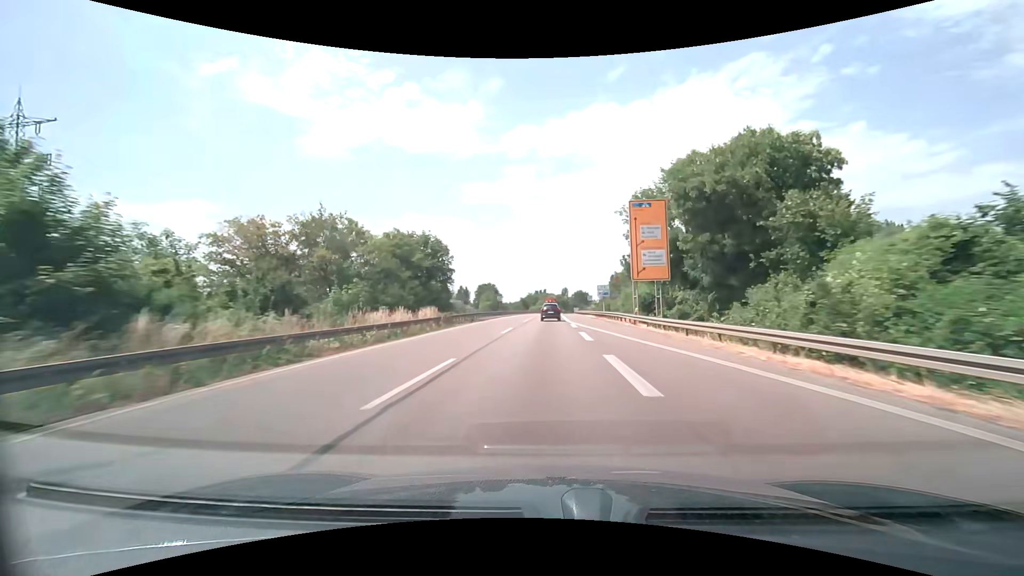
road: trunk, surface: asphalt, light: Day
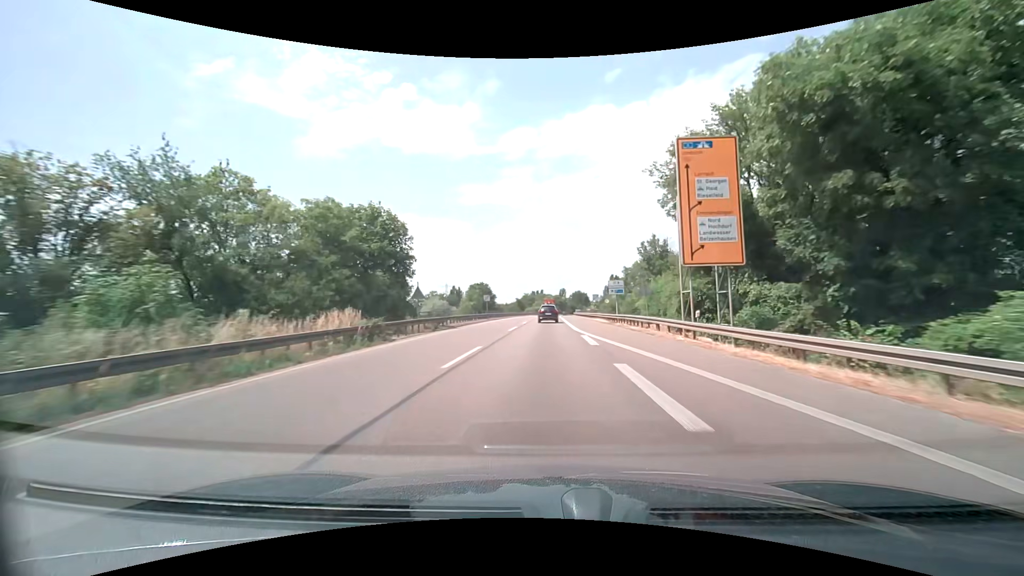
(+0.1, +13.9) m; +1°
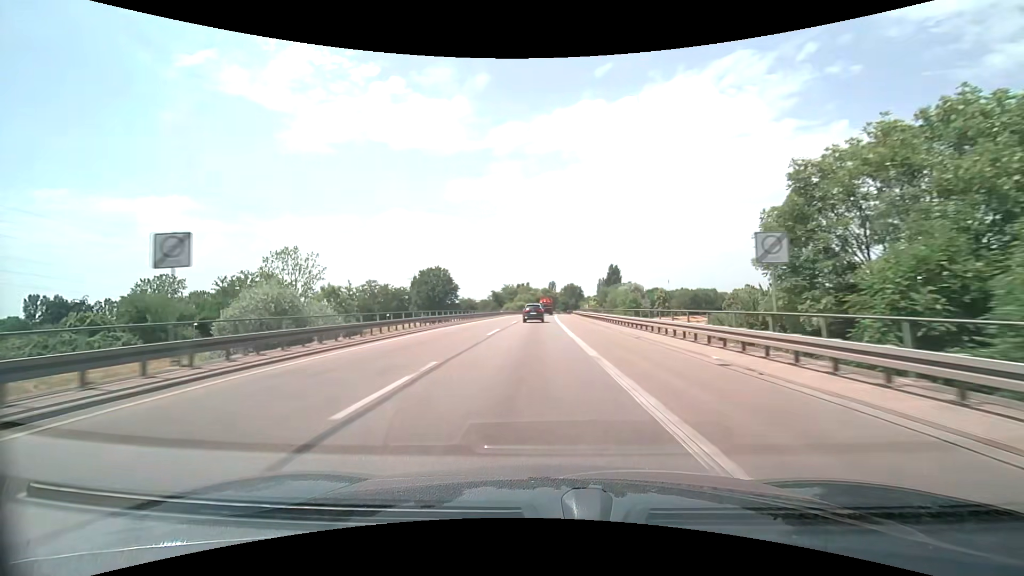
(+0.5, +55.4) m; +1°
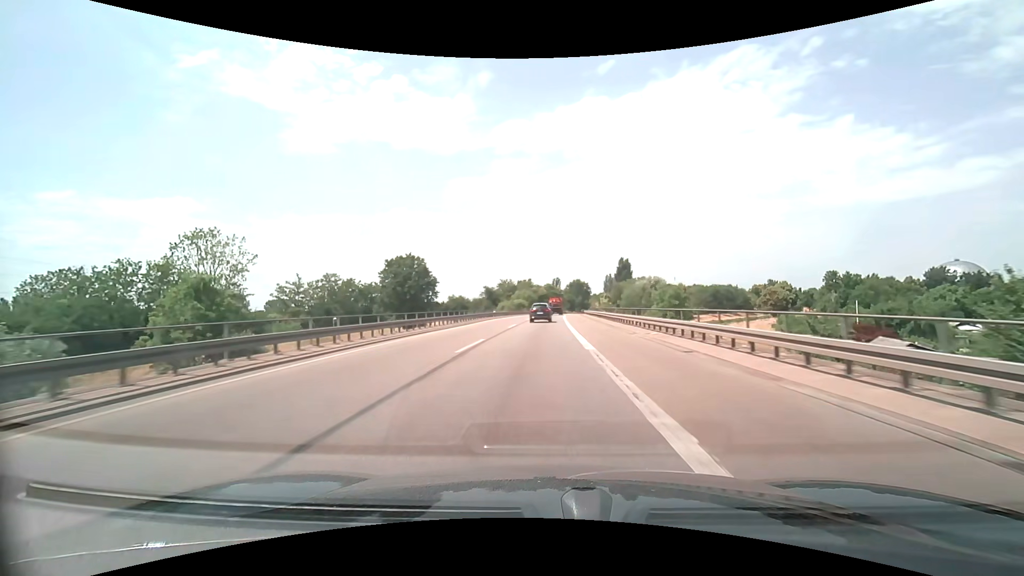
(+0.1, +27.1) m; 0°
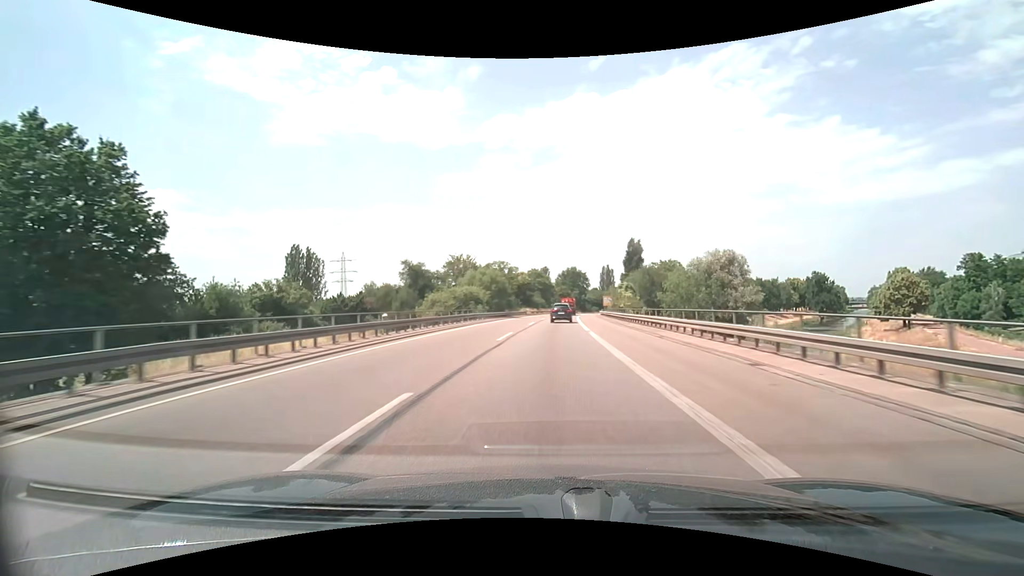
(+0.7, +66.8) m; +2°
(0, +10) (0, +20) (0, +30) (+1, +40) (+1, +50) (+2, +60) (+2, +70) (+3, +80) (+4, +90) (+5, +100) m
